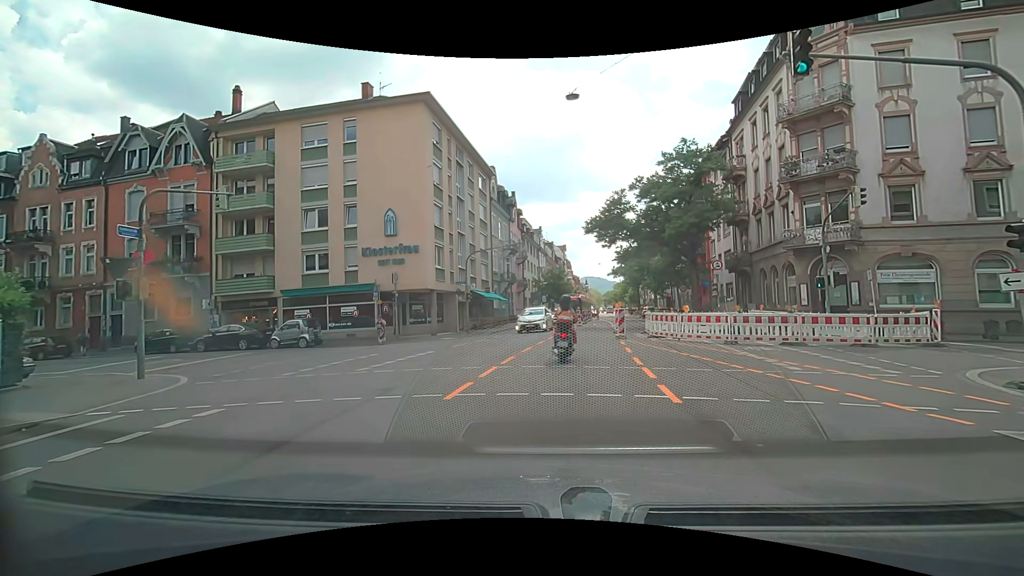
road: secondary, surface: asphalt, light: Day
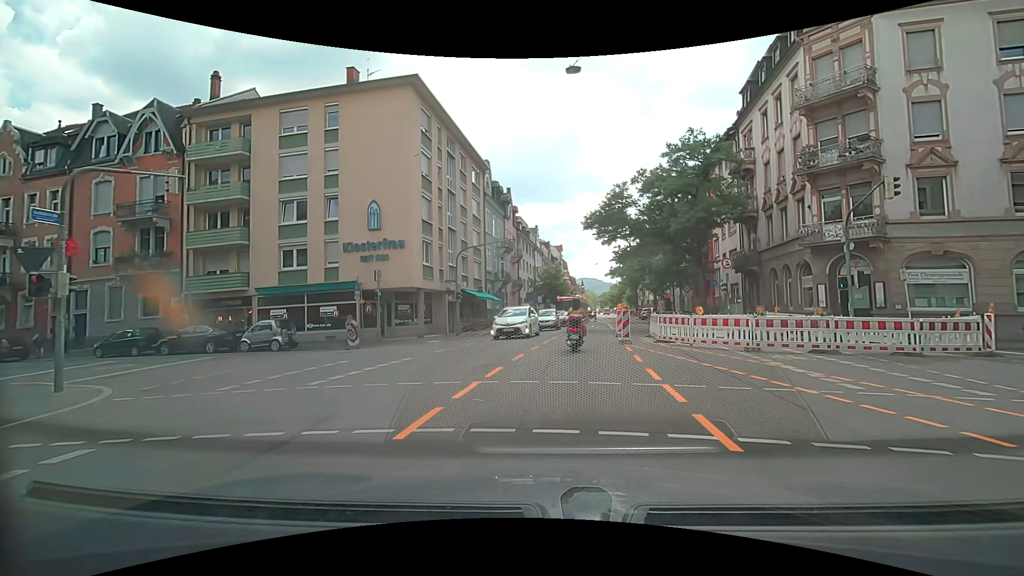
(0.0, +2.4) m; 0°
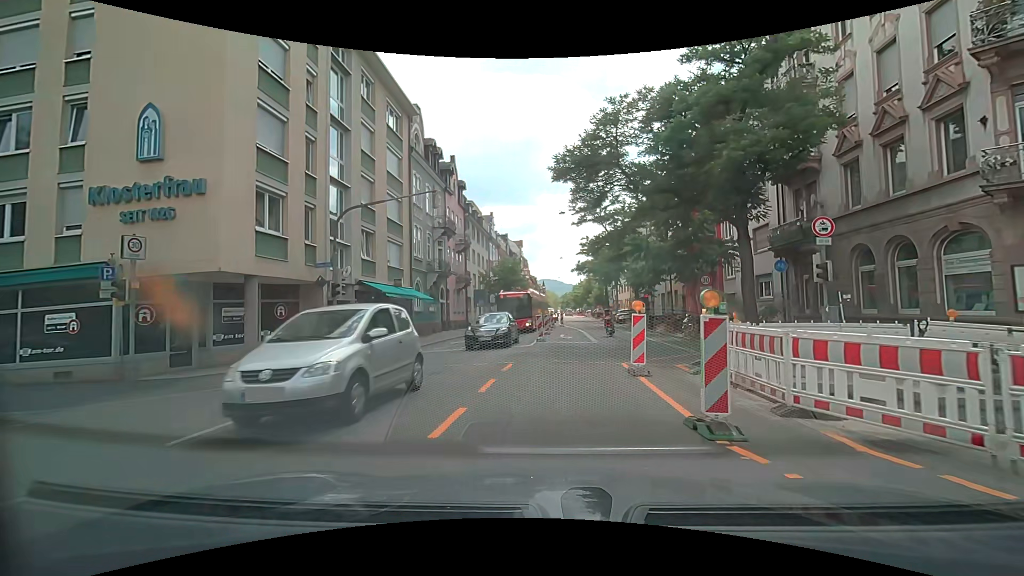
(+0.8, +13.5) m; +6°
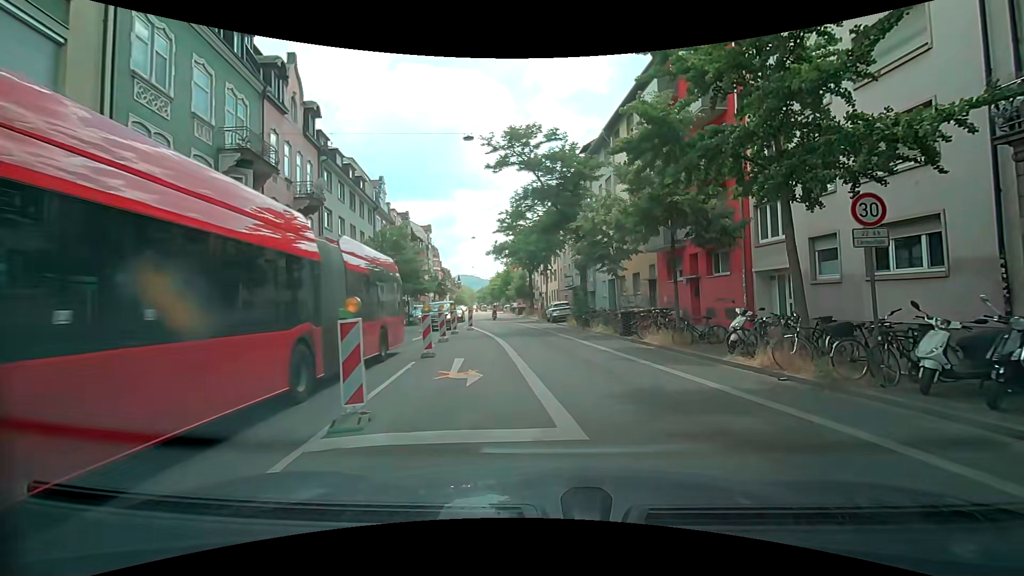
(+0.7, +17.4) m; +8°
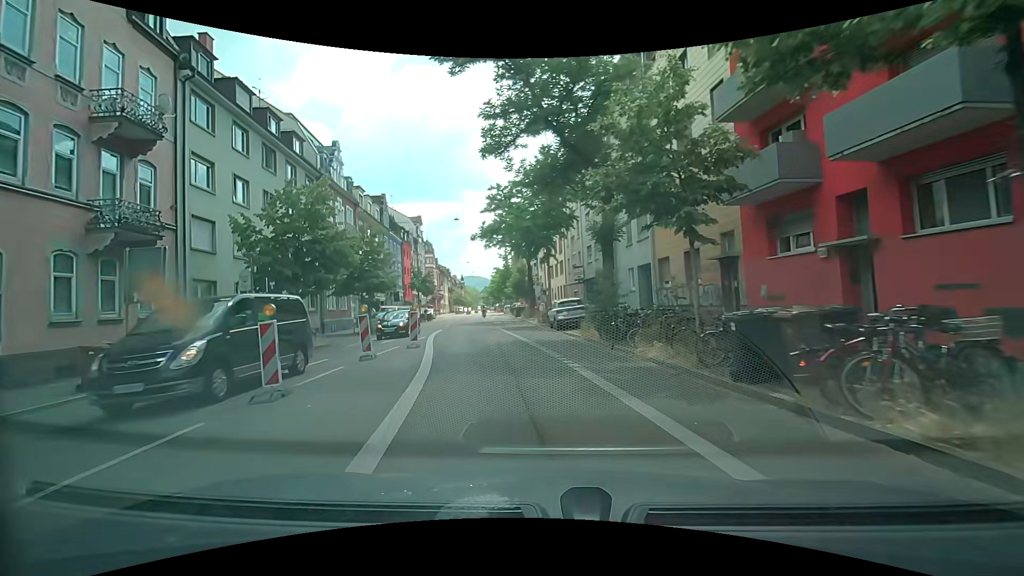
(-0.2, +13.2) m; 0°
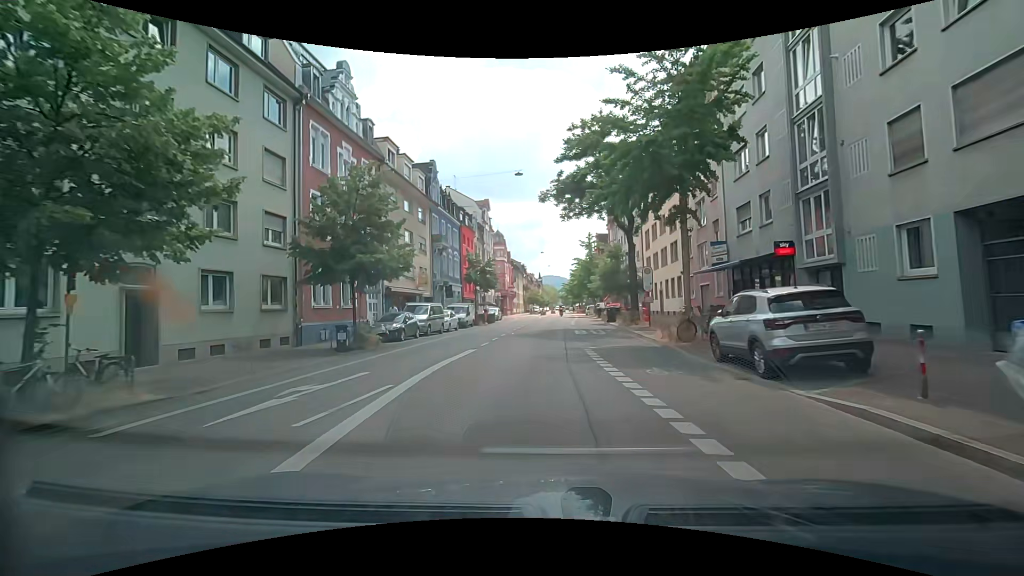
(-1.2, +16.2) m; -7°
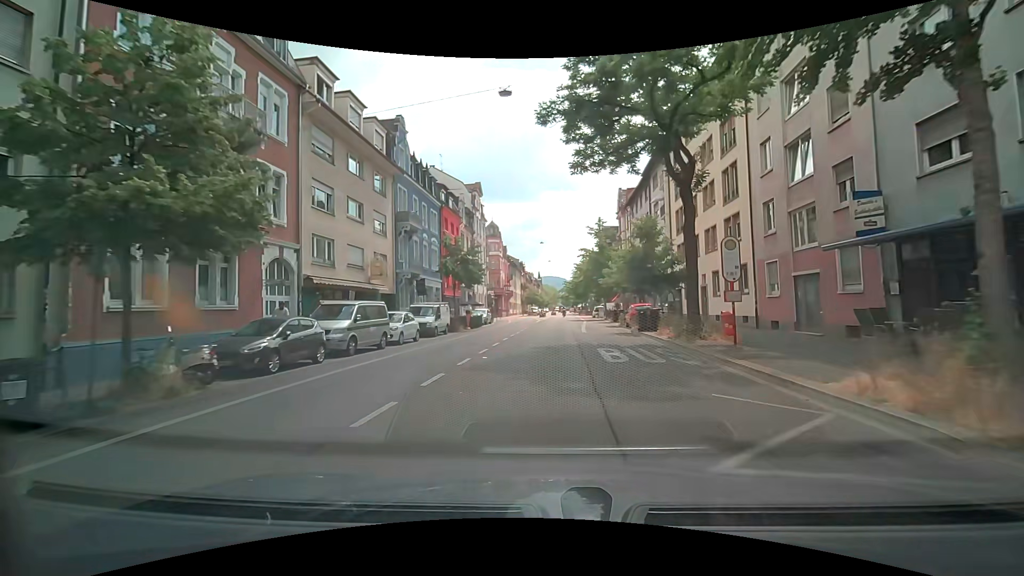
(-0.1, +12.0) m; 0°
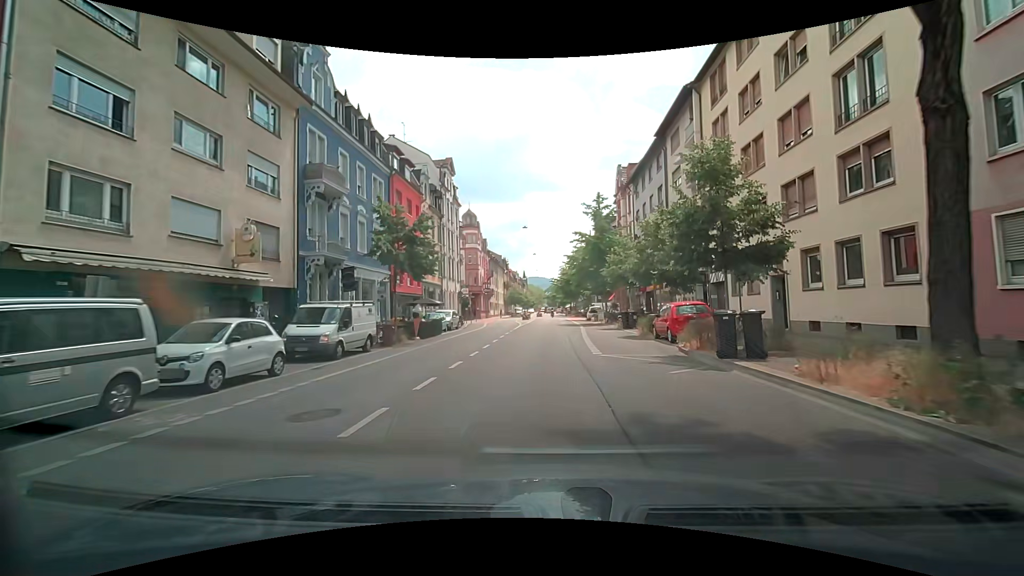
(-0.2, +12.4) m; 0°
(0, +10) (0, +20) (+1, +30) (+1, +40) (+1, +50) (+1, +60) (+1, +70) (+1, +80) (+2, +90) (+2, +100) m
